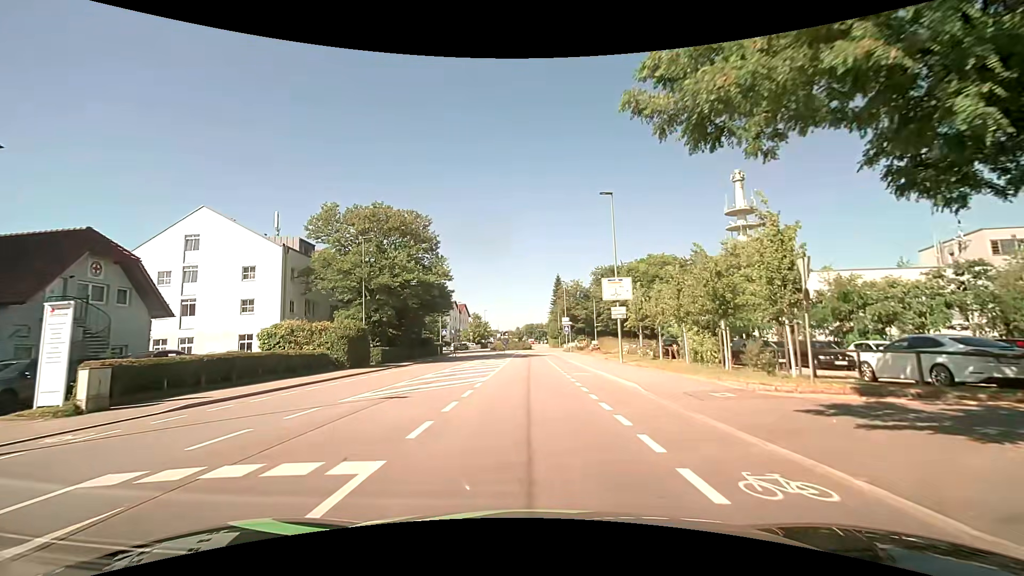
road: tertiary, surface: asphalt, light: Day
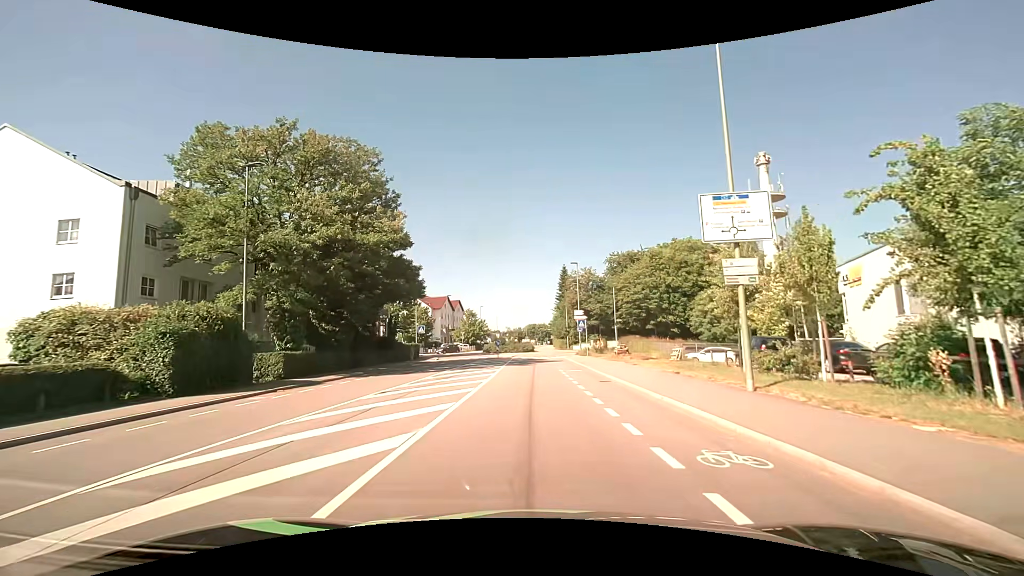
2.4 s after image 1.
(-0.4, +16.7) m; -1°
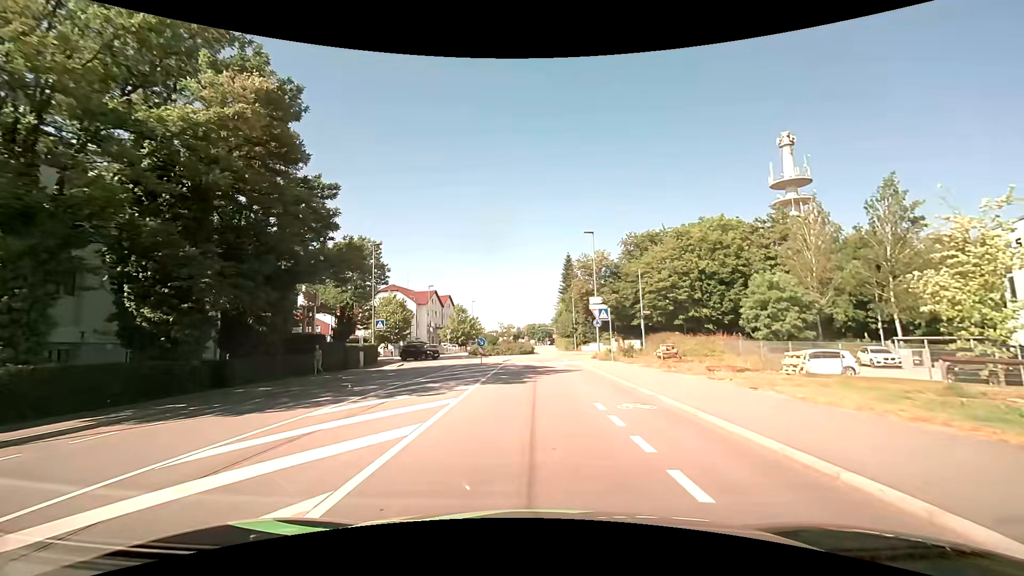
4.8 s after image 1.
(+0.1, +15.3) m; 0°
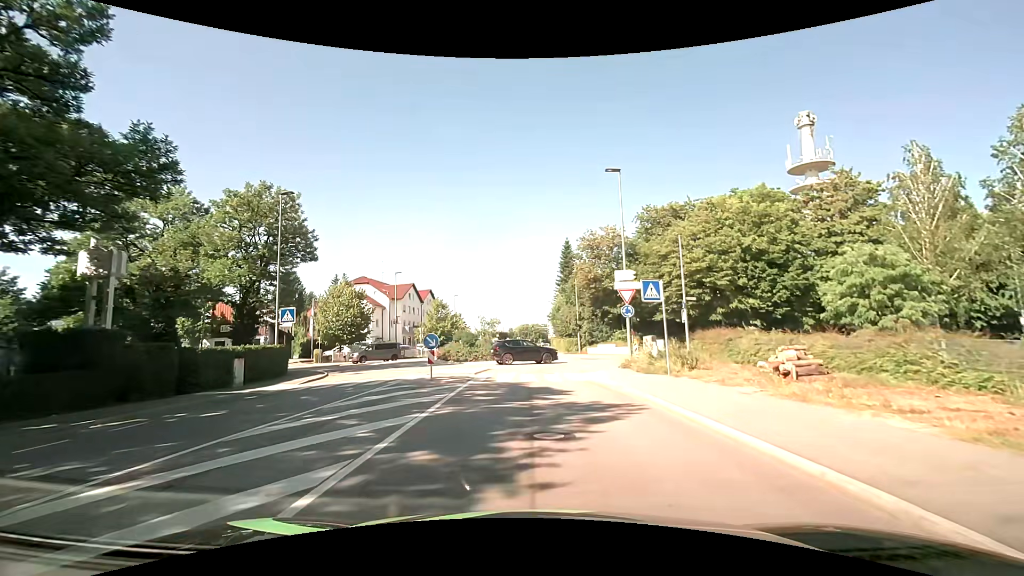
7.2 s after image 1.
(0.0, +14.7) m; +1°
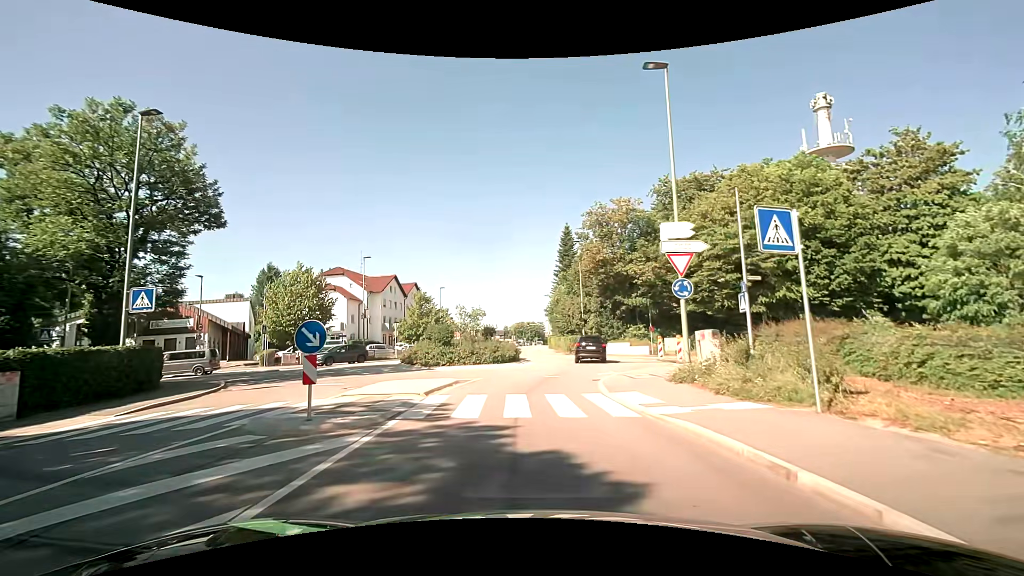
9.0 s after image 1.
(+0.1, +9.6) m; 0°
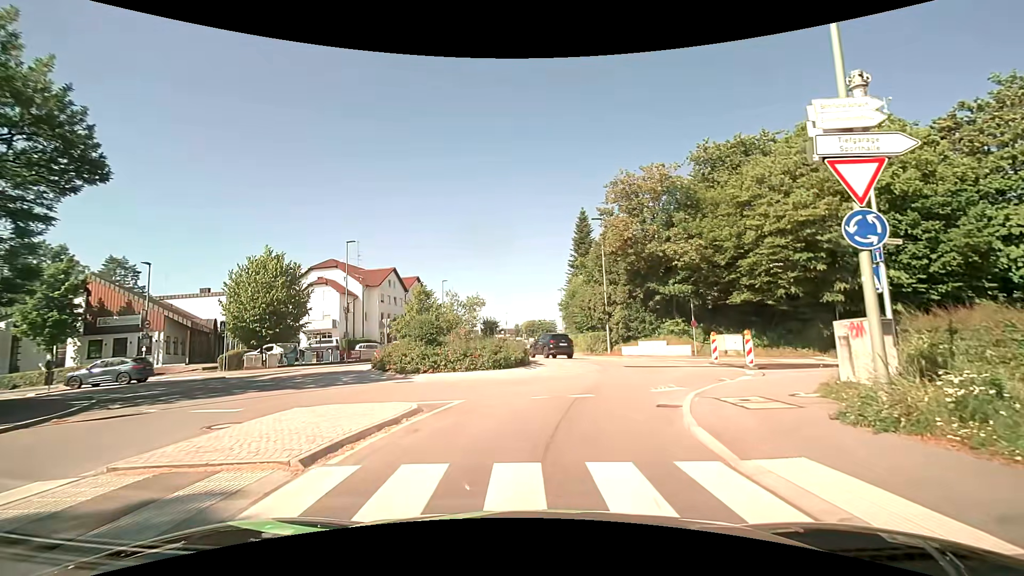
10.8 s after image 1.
(0.0, +7.6) m; 0°
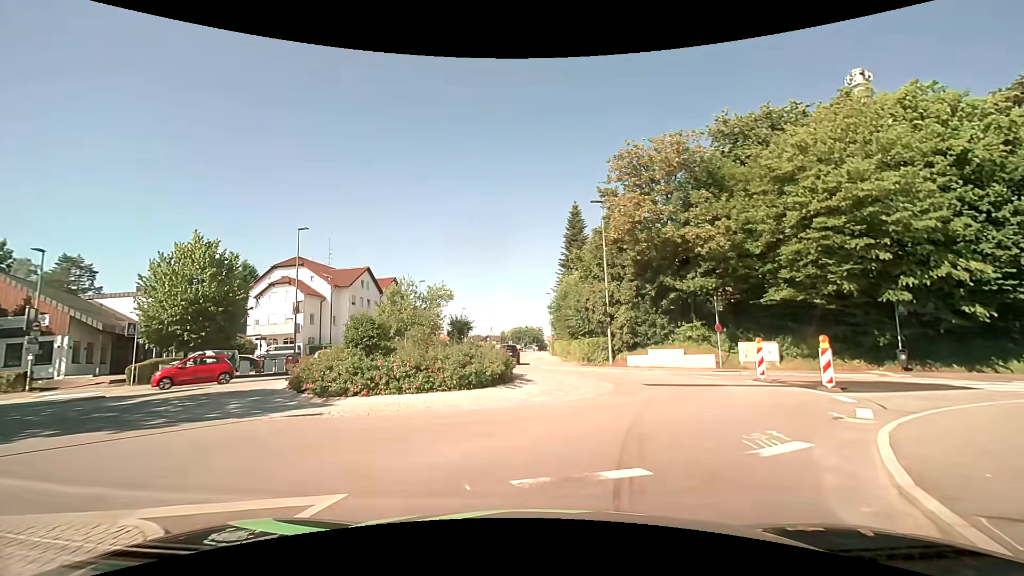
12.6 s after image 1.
(-0.1, +6.6) m; 0°
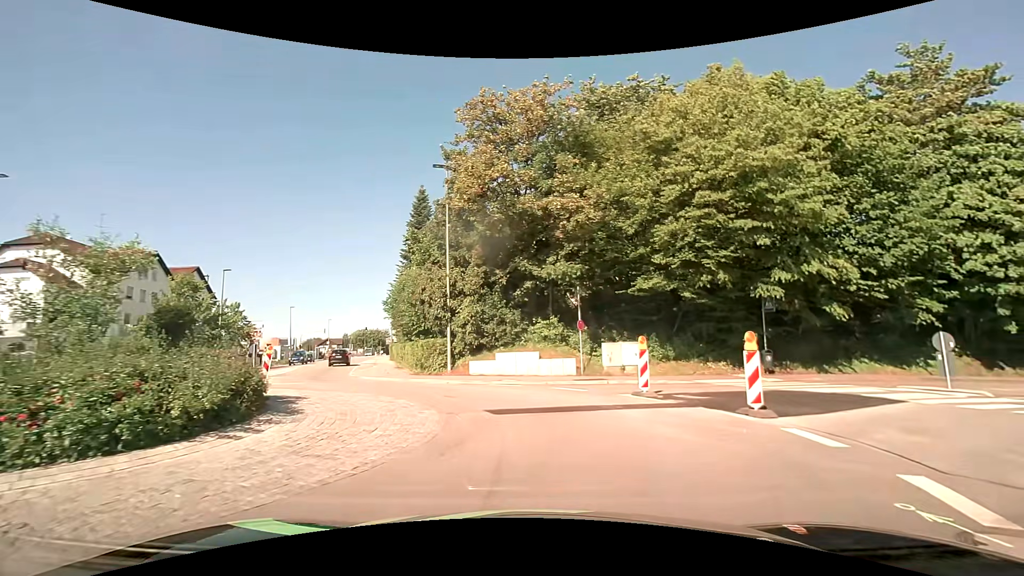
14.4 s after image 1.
(+1.0, +6.9) m; +17°
(+1, +10) (-3, +19) (-10, +27) (-14, +36) (-16, +45) (-19, +55) (-22, +65) (-24, +74) (-27, +84) (-29, +94) m
